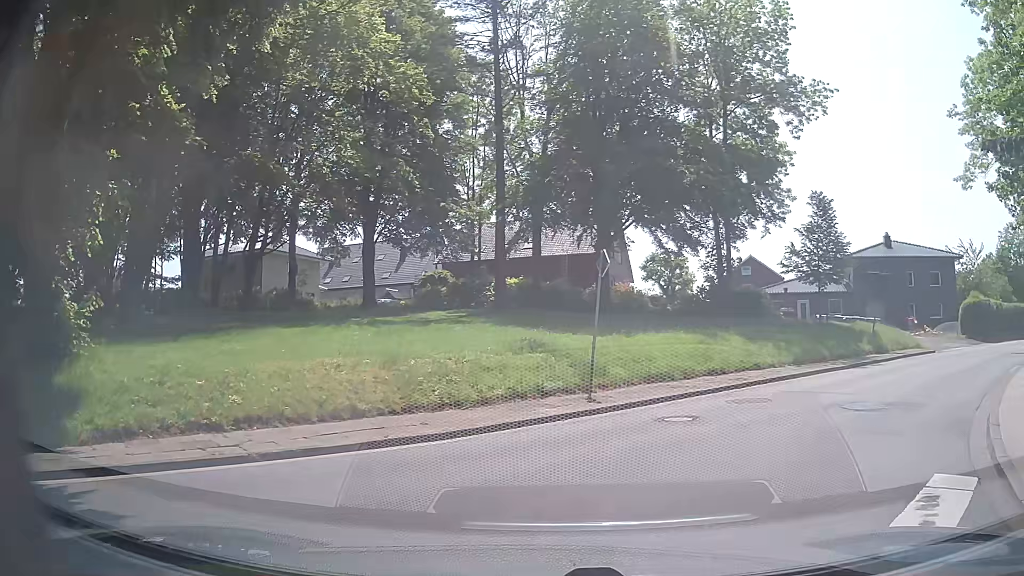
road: secondary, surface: asphalt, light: Day
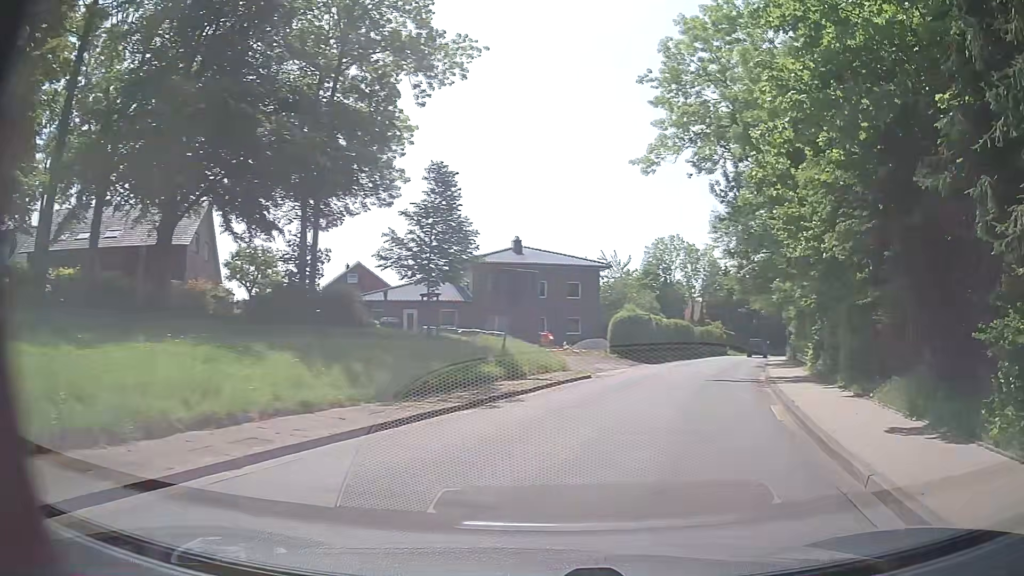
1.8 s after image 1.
(+2.9, +8.7) m; +34°
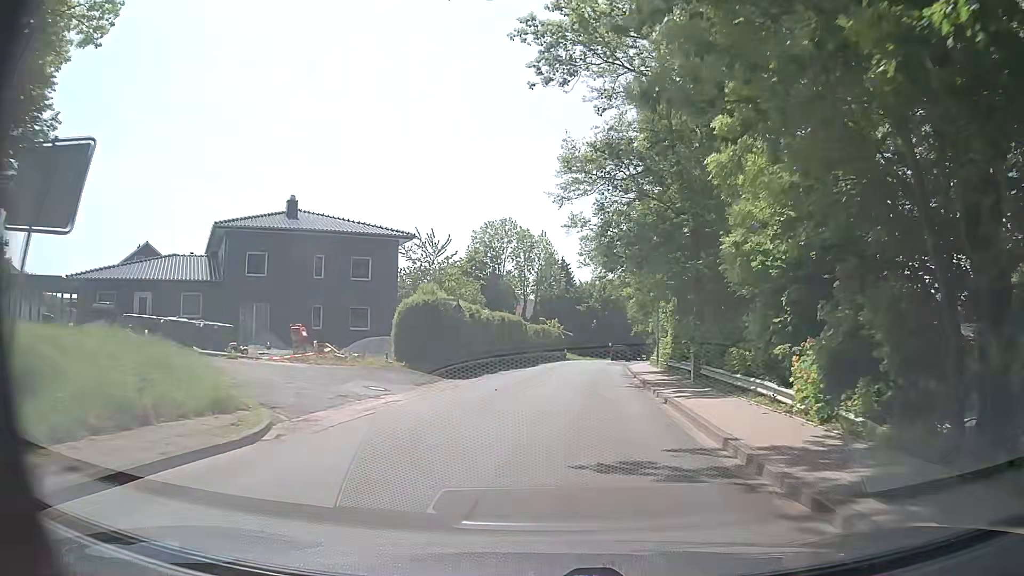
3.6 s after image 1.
(+3.1, +16.0) m; +14°
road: tertiary
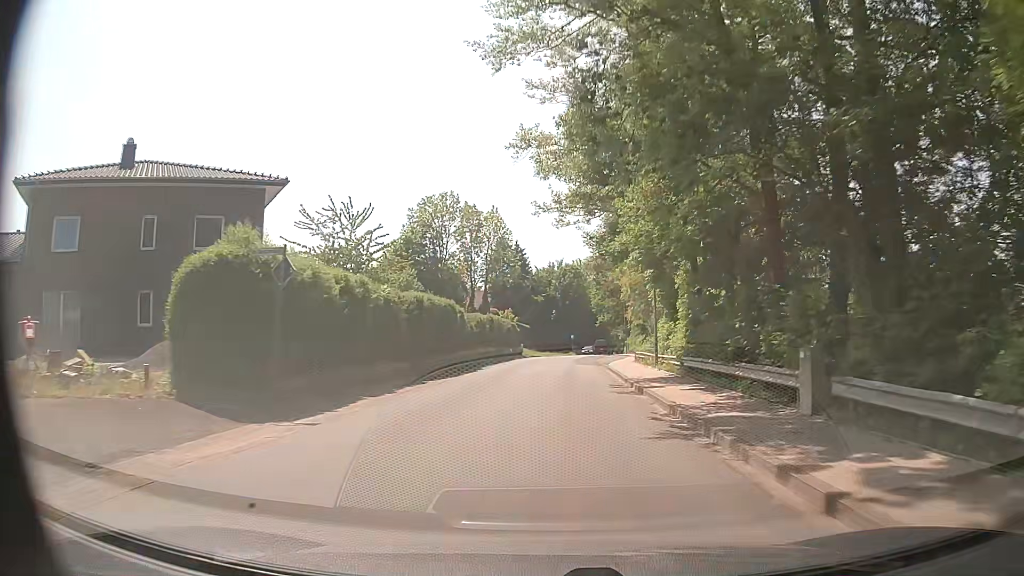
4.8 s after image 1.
(+0.7, +14.5) m; +4°
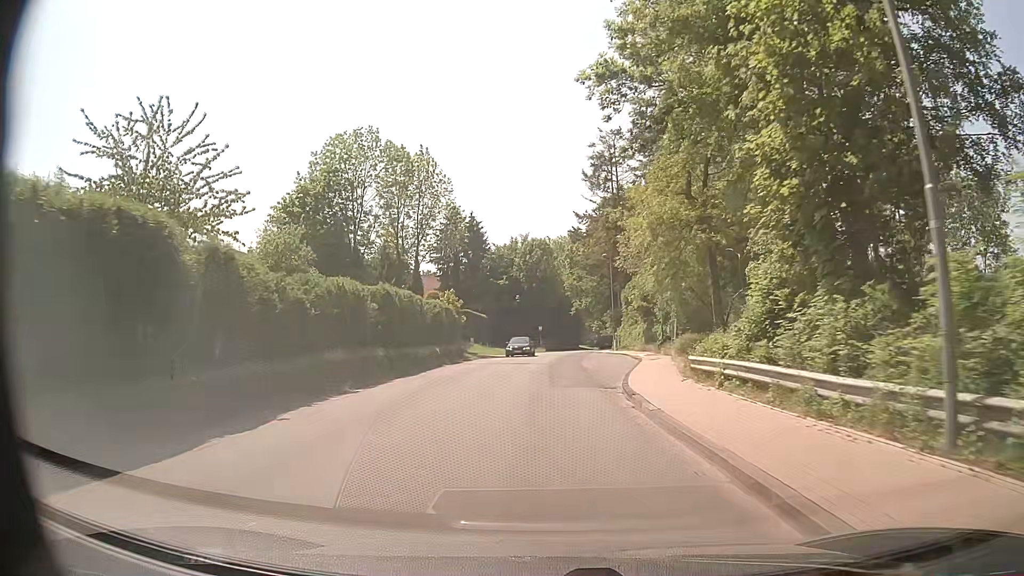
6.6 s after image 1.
(+0.7, +23.3) m; +3°
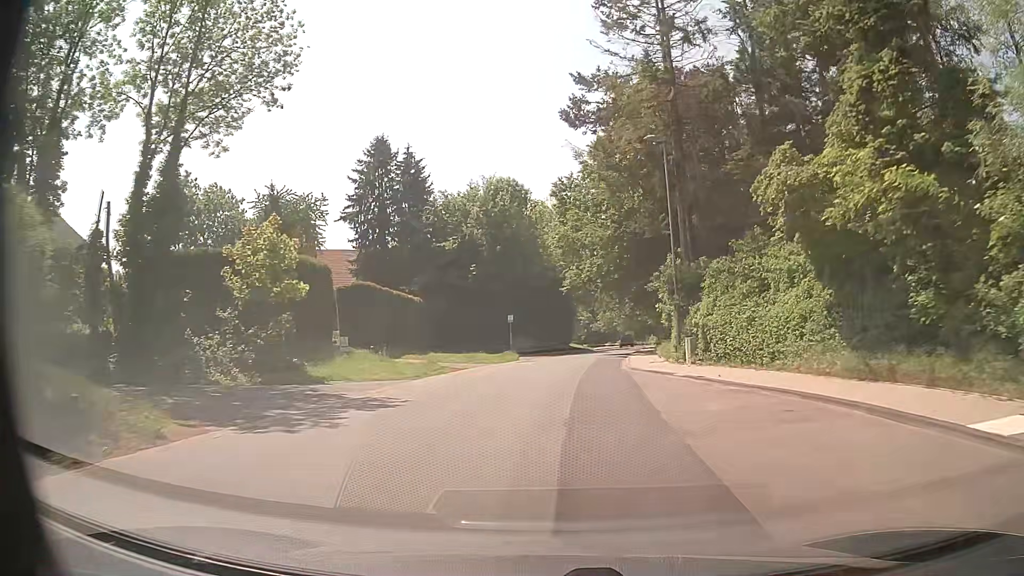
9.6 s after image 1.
(+0.4, +36.2) m; +2°
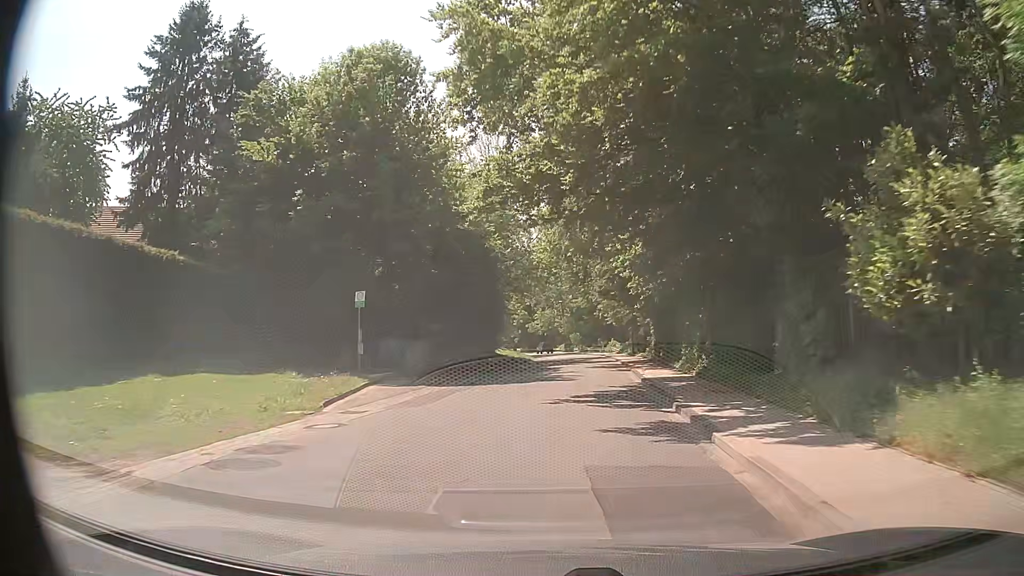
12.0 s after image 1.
(+1.1, +30.6) m; +5°
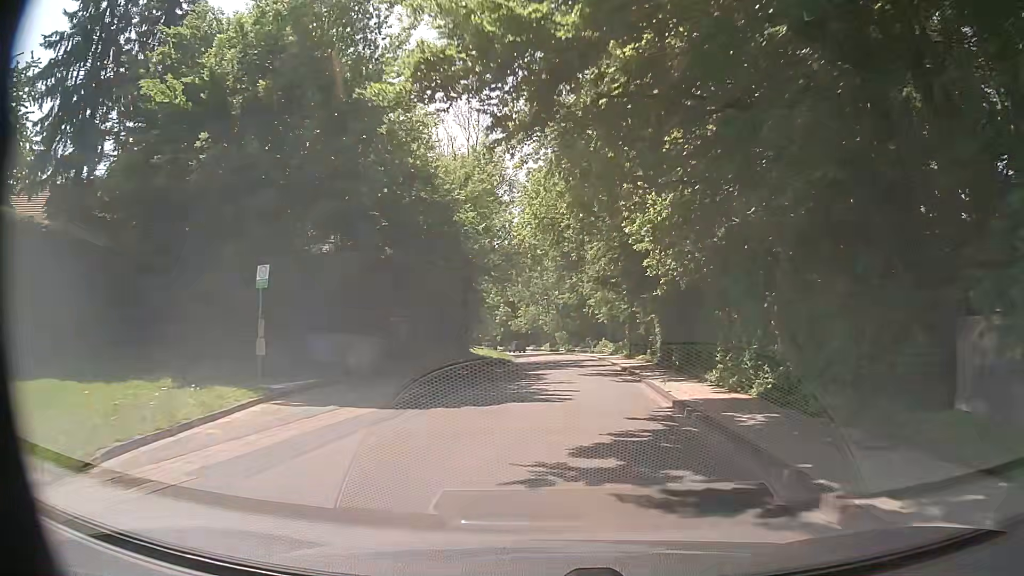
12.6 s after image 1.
(+0.1, +8.1) m; +1°
(0, +10) (0, +20) (+1, +30) (+2, +40) (+2, +50) (+2, +60) (+2, +70) (+1, +80) (0, +90) (-1, +100) m
